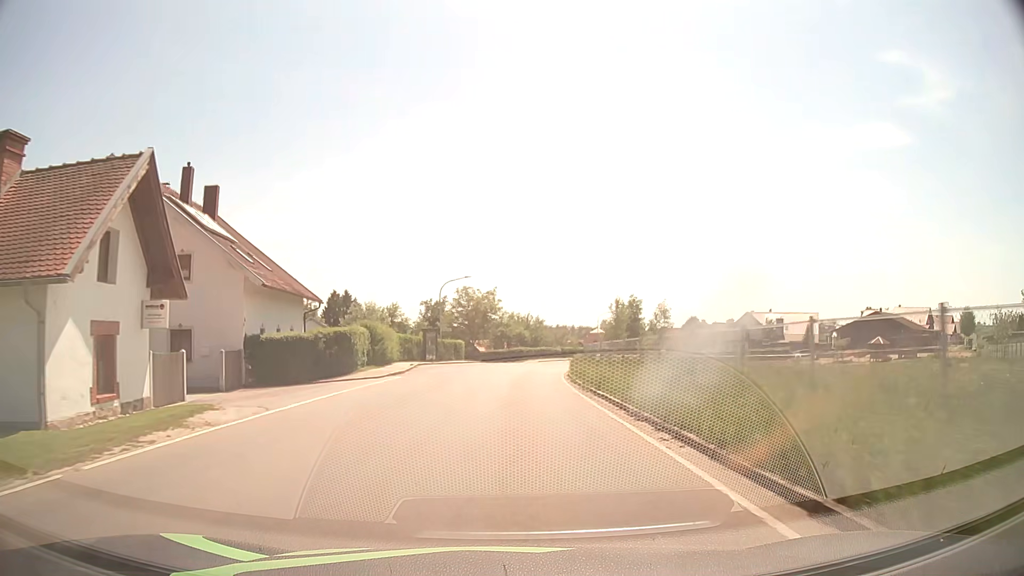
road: tertiary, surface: asphalt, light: Day
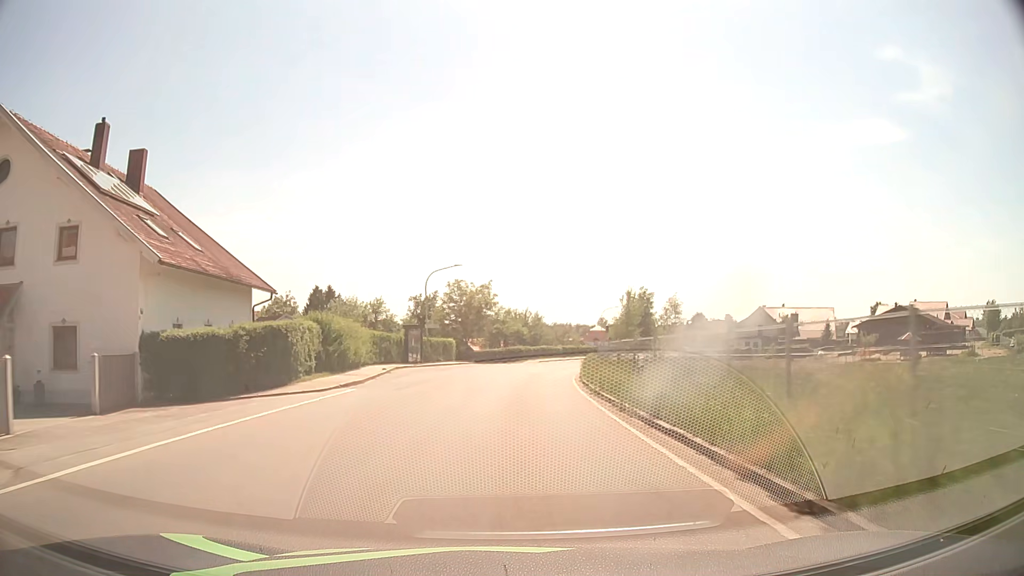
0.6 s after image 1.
(0.0, +7.9) m; 0°
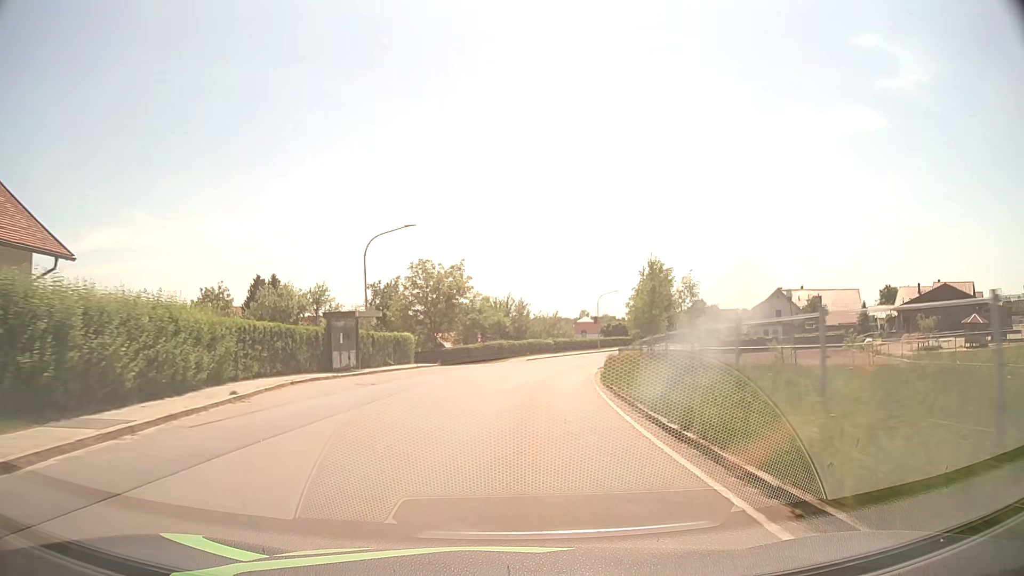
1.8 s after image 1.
(+0.2, +15.8) m; +2°
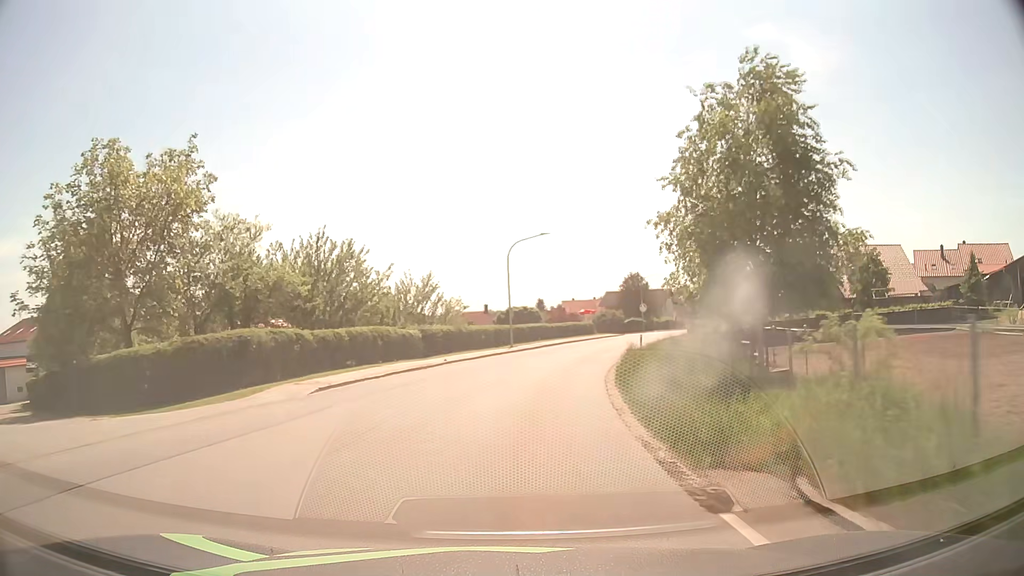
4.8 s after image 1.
(+3.1, +39.4) m; +10°
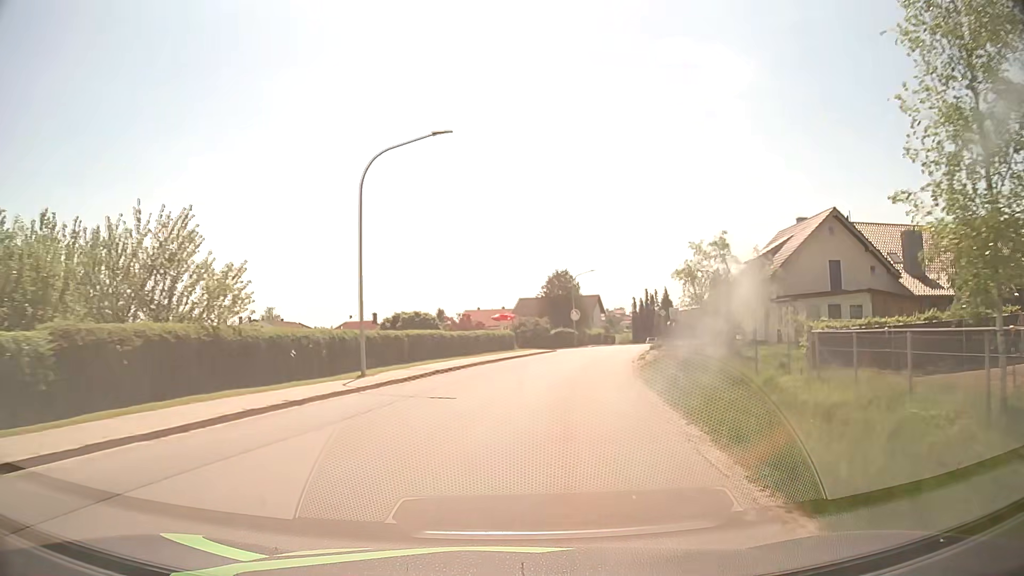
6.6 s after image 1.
(+1.4, +23.4) m; +8°
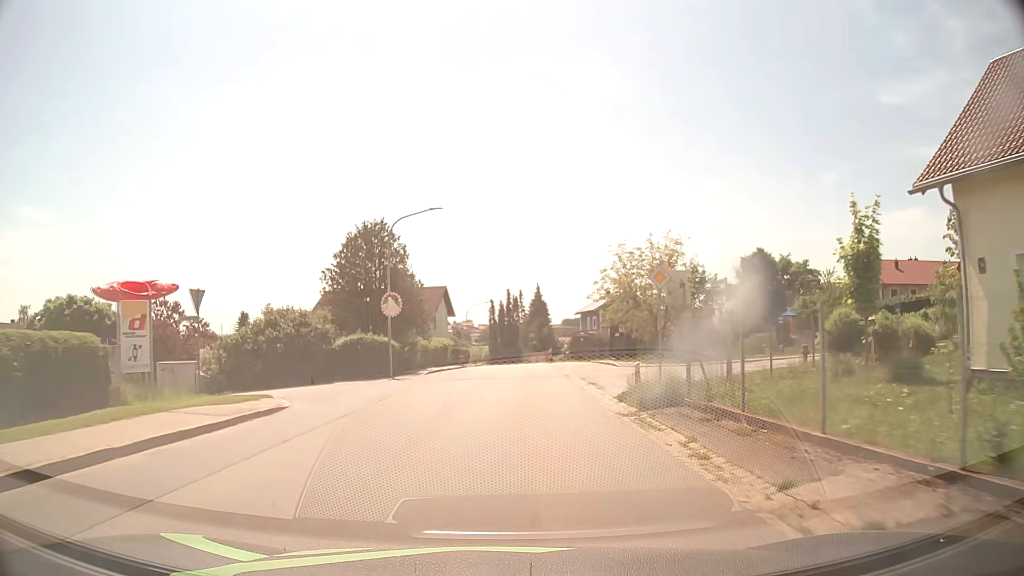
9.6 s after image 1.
(+5.0, +38.0) m; +13°
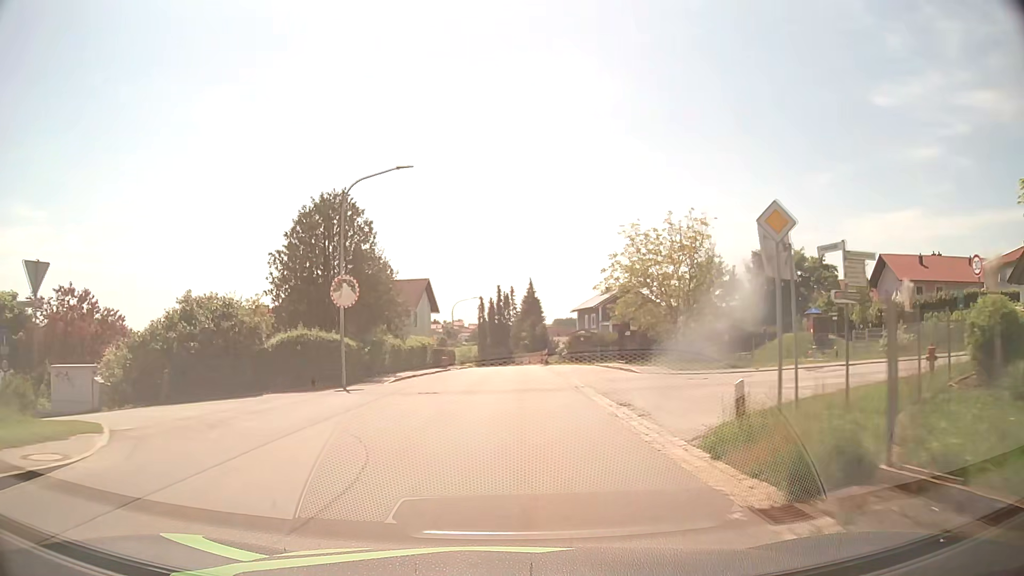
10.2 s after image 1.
(+0.1, +7.7) m; +1°
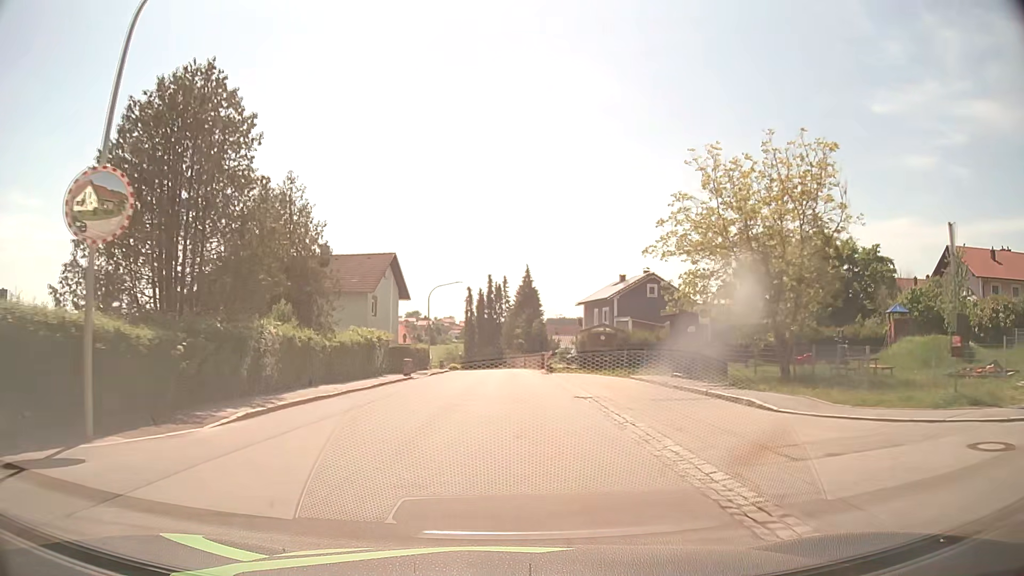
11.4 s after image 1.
(+0.1, +15.5) m; 0°
(0, +10) (0, +20) (0, +30) (0, +40) (0, +50) (0, +60) (-1, +70) (-2, +80) (-5, +89) (-9, +99) m
